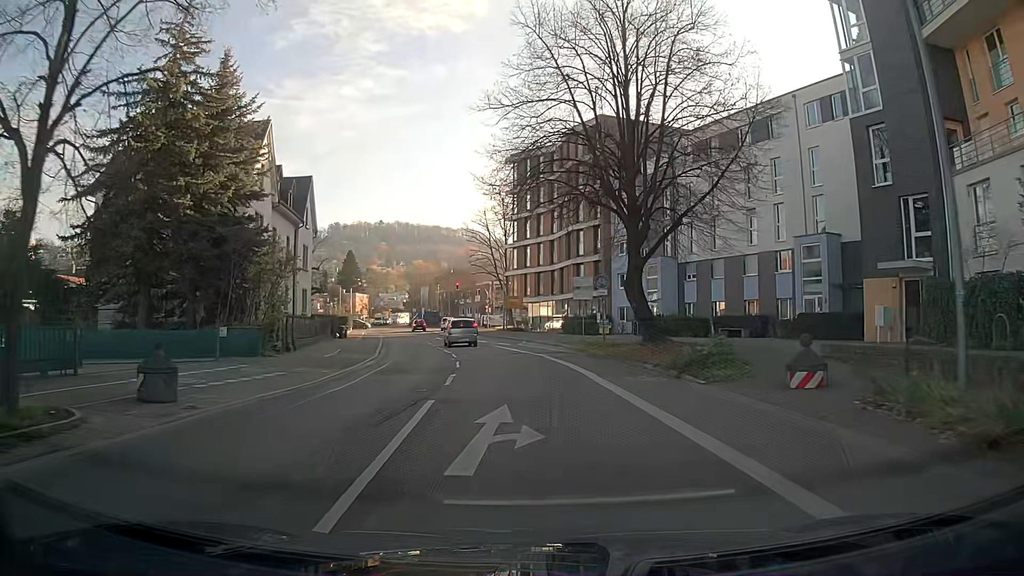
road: secondary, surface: asphalt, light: Day
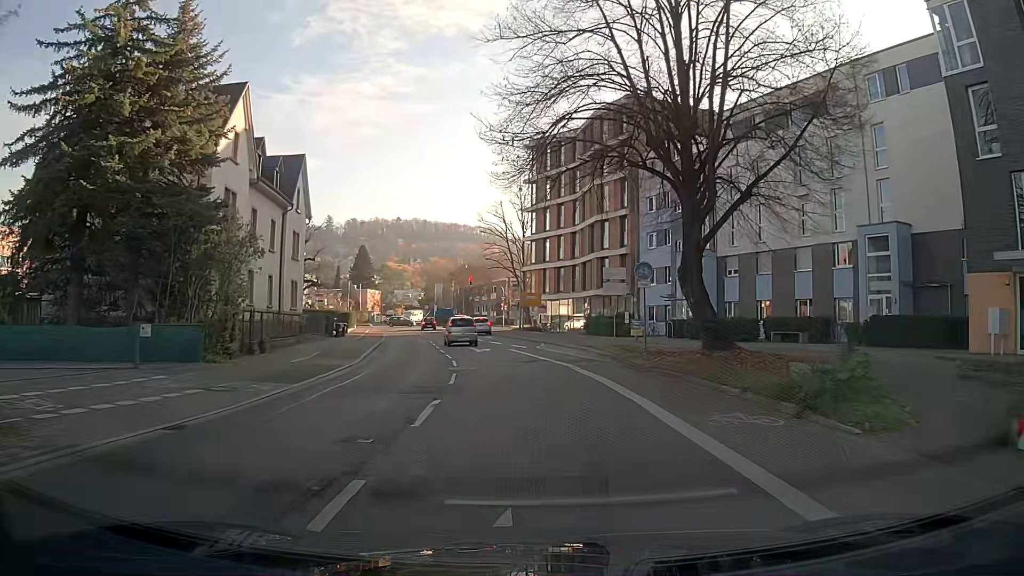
(-0.1, +6.0) m; -1°
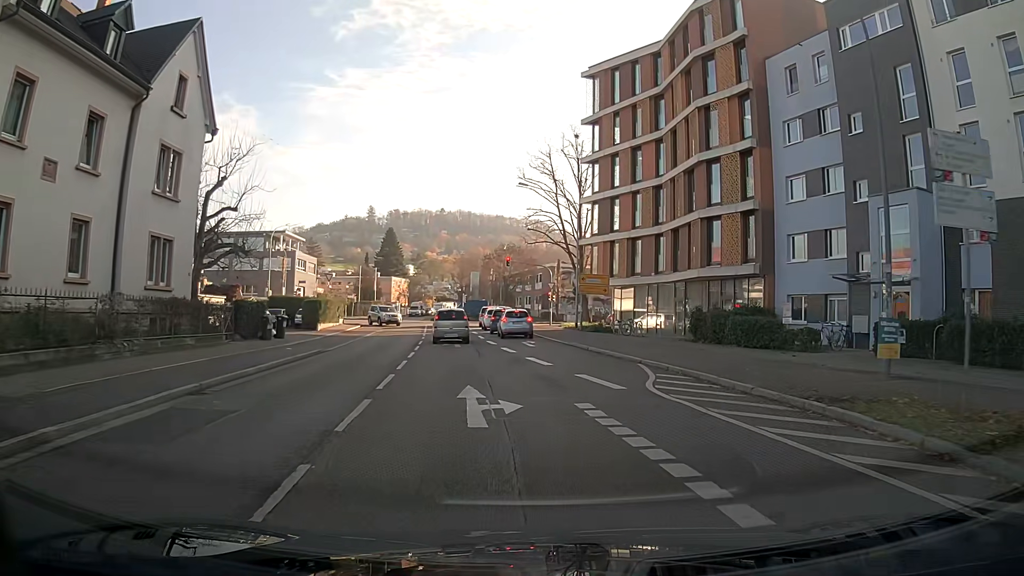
(-1.0, +22.0) m; -3°
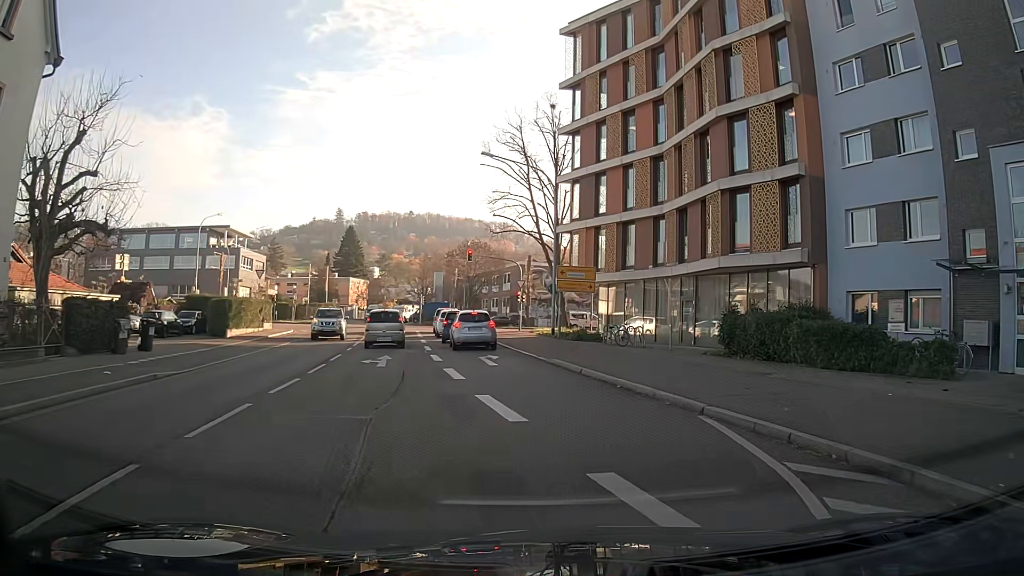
(+0.2, +9.6) m; +2°
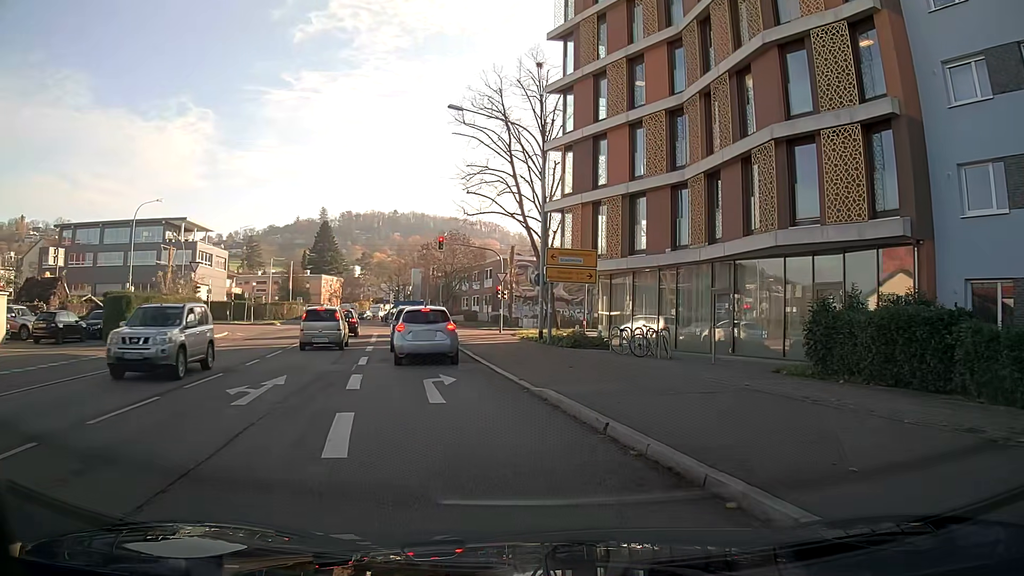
(0.0, +8.3) m; 0°
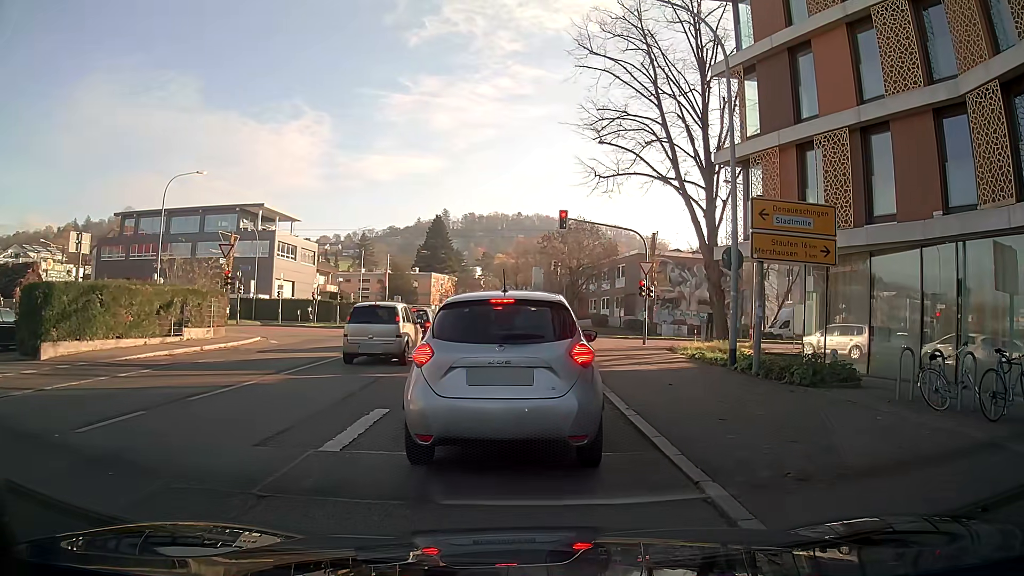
(-1.1, +11.4) m; -8°
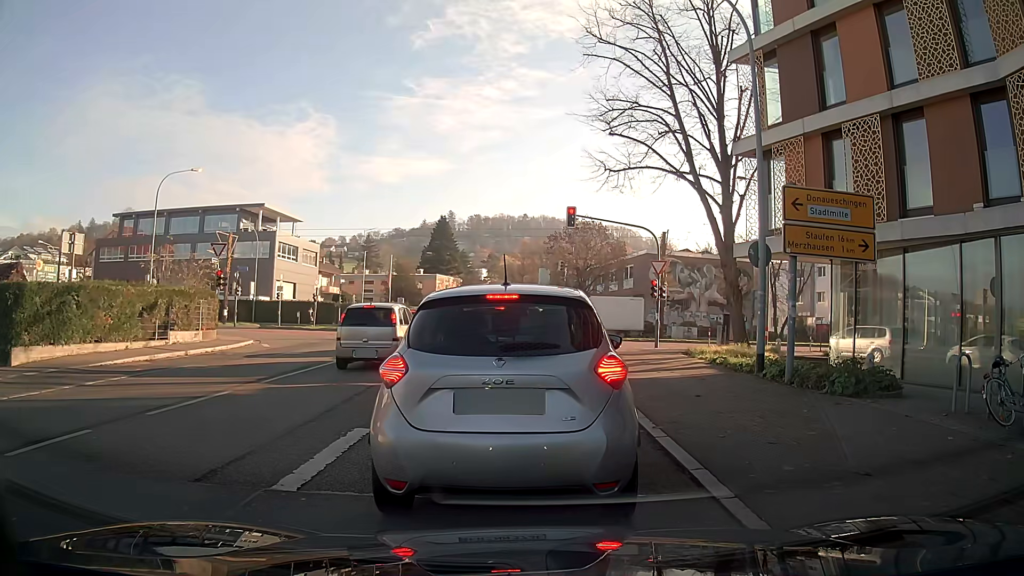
(0.0, +1.4) m; -1°
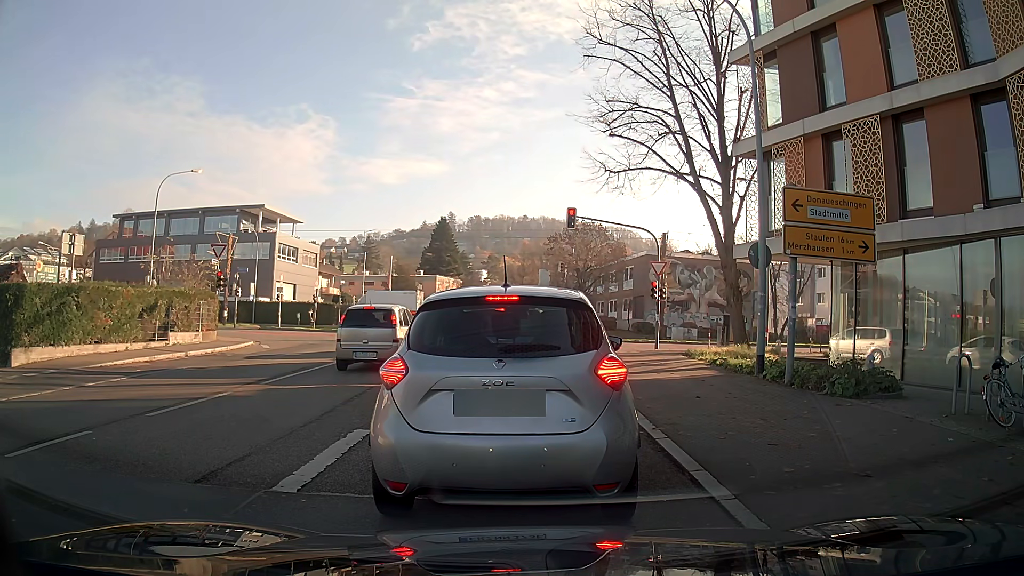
(0.0, +0.1) m; 0°
(-1, +10) (-1, +20) (0, +30) (+7, +37) (+17, +40) (+27, +41) (+37, +42) (+47, +43) (+57, +45) (+66, +47) m
